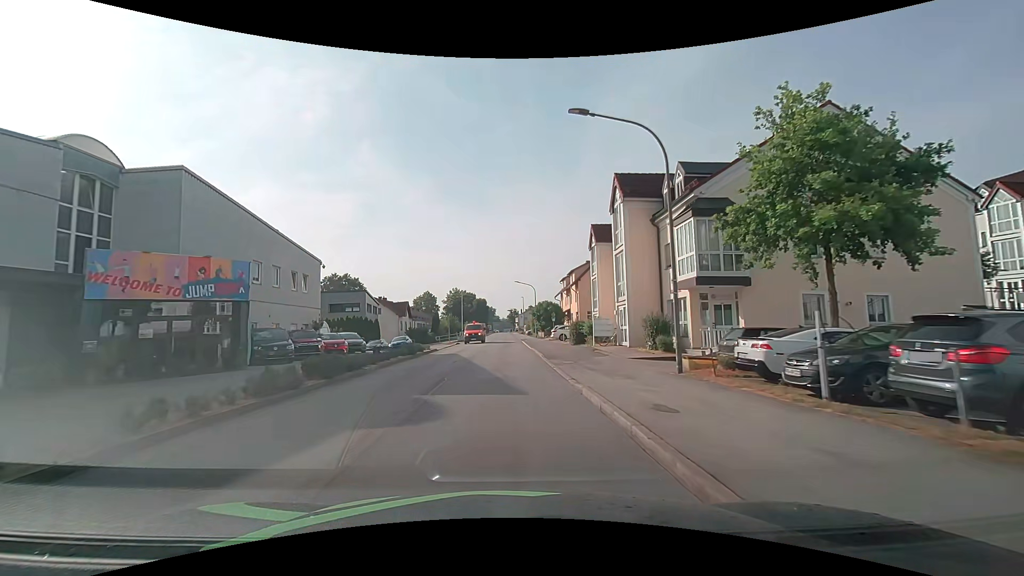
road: unclassified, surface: asphalt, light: Day
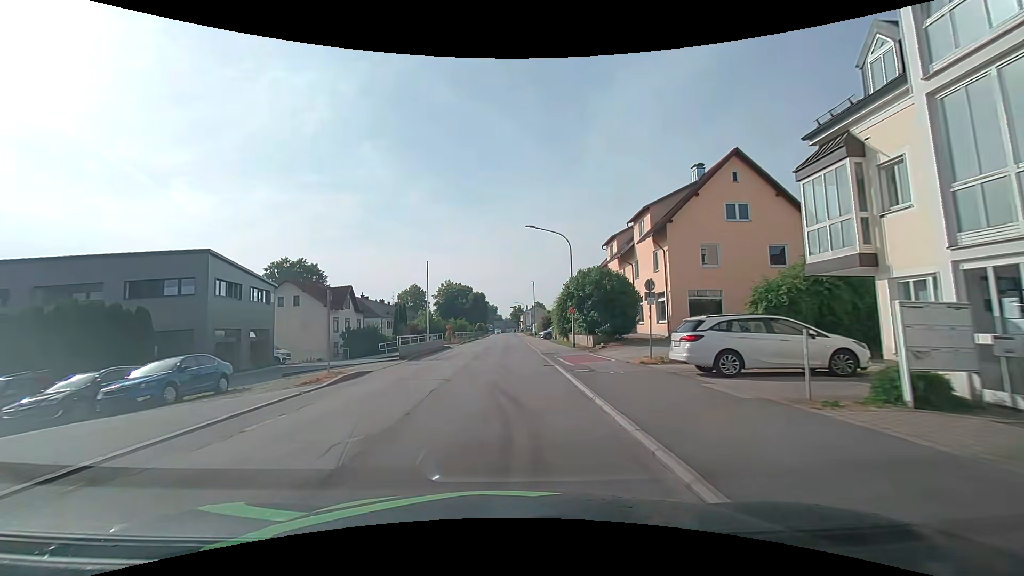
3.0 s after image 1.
(-0.3, +34.9) m; -1°
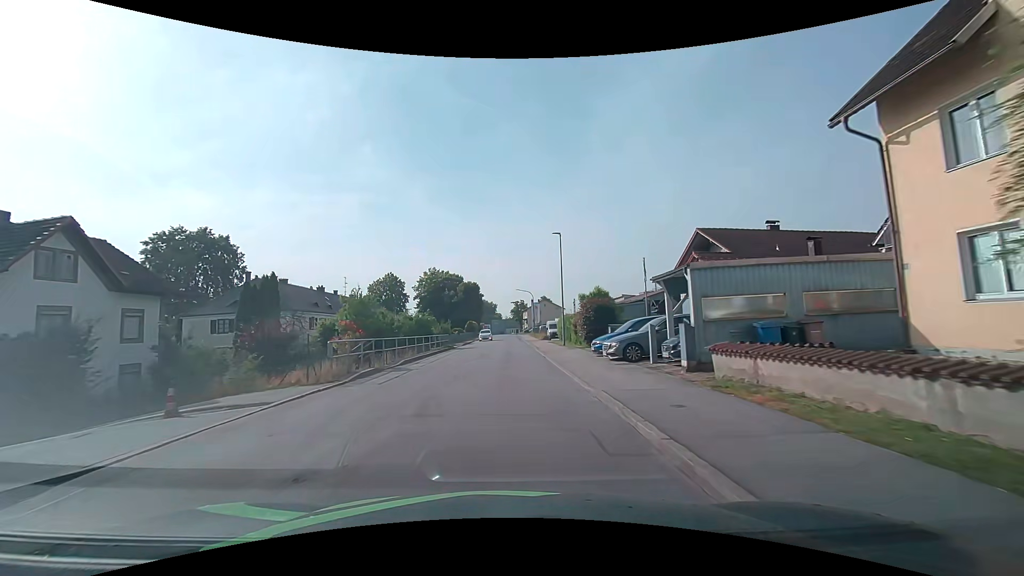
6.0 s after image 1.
(+0.2, +37.1) m; 0°
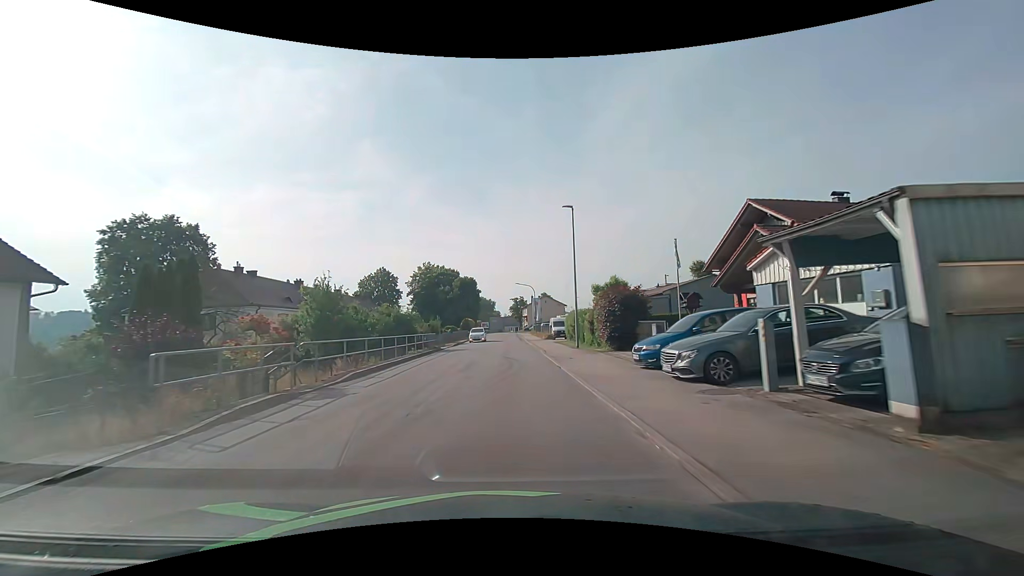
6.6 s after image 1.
(0.0, +7.4) m; 0°
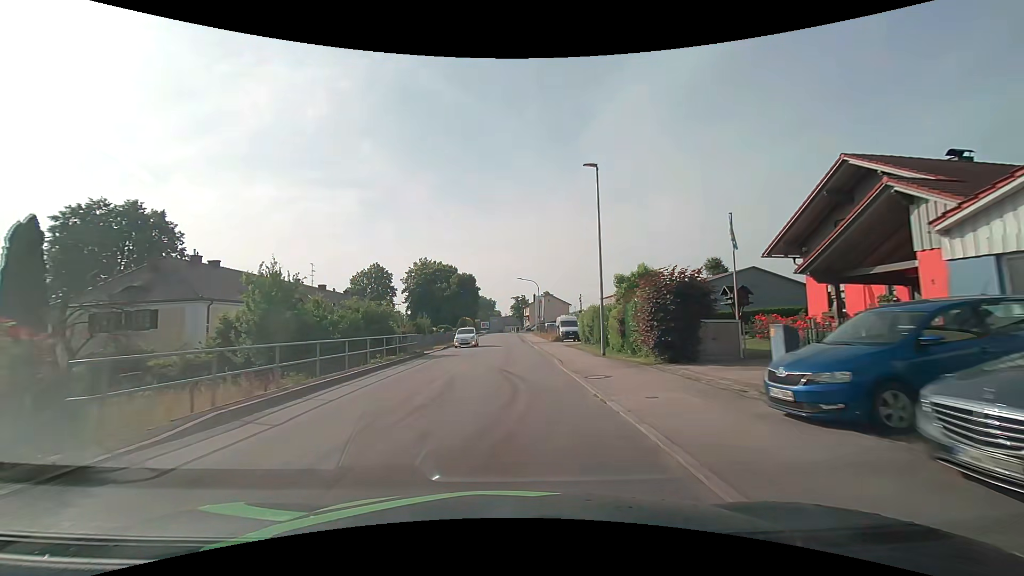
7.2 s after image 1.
(0.0, +7.4) m; 0°
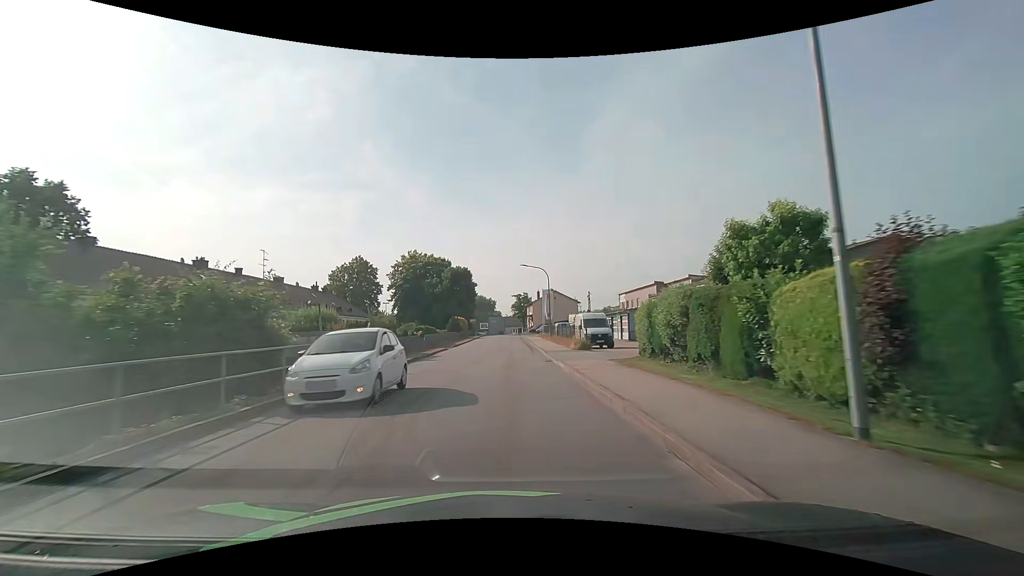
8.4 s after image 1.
(+0.1, +14.9) m; 0°
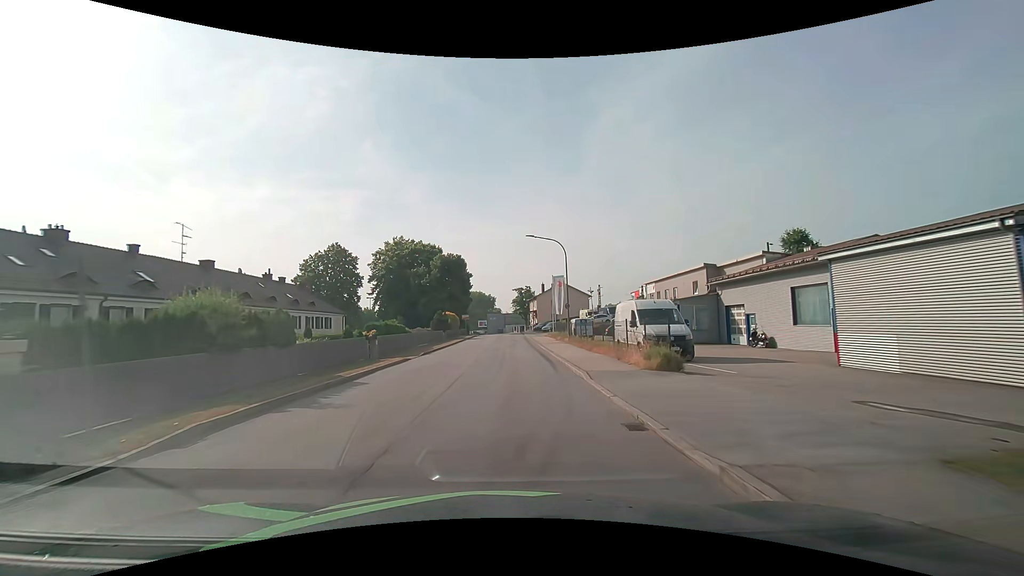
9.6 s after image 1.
(0.0, +14.8) m; 0°
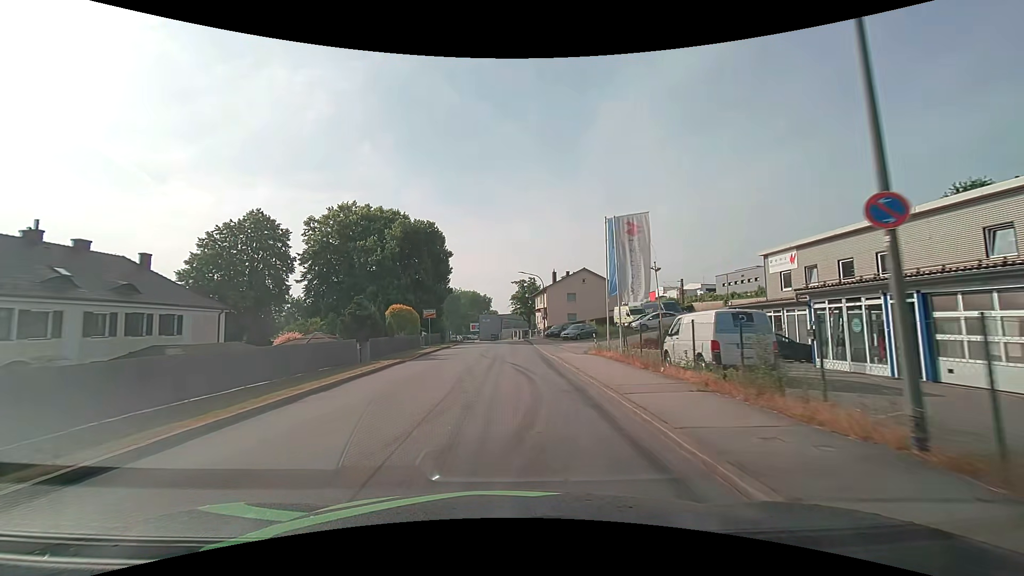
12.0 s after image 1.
(-0.1, +29.4) m; 0°
(0, +10) (0, +20) (0, +30) (+1, +40) (0, +50) (-1, +60) (-6, +69) (-12, +76) (-20, +83) (-26, +90) m
